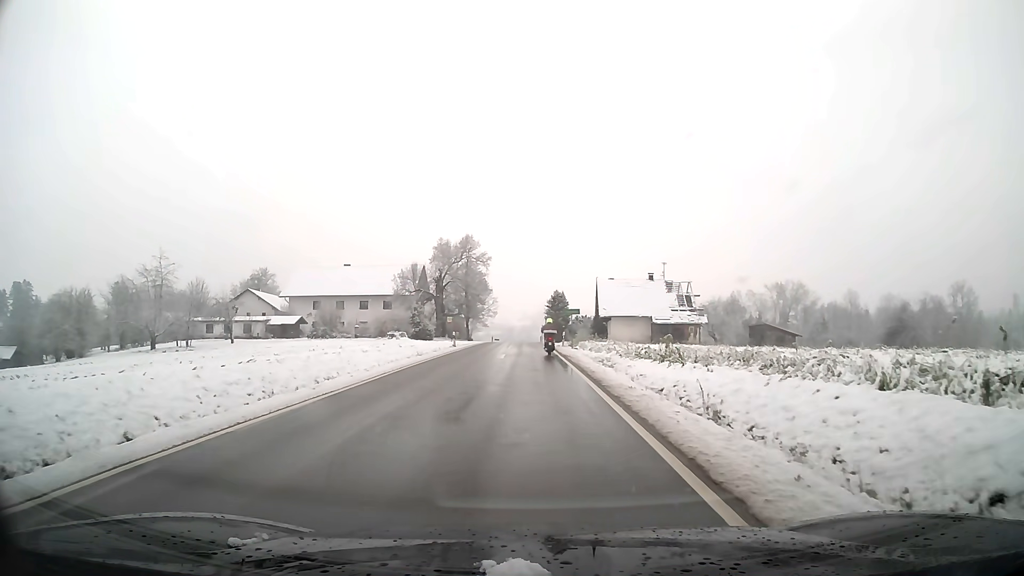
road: tertiary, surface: asphalt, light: Day
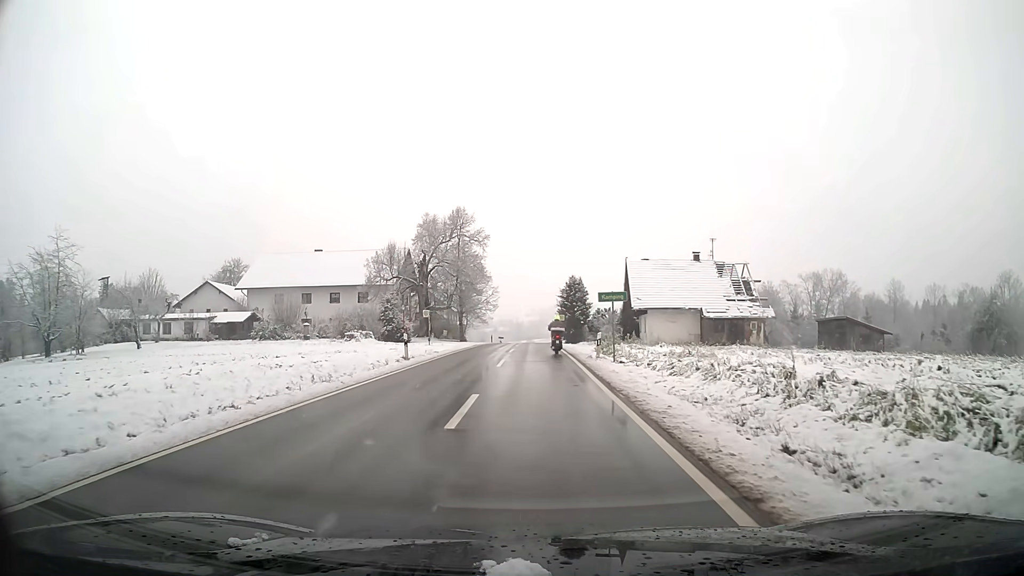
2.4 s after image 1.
(-0.1, +18.7) m; -1°
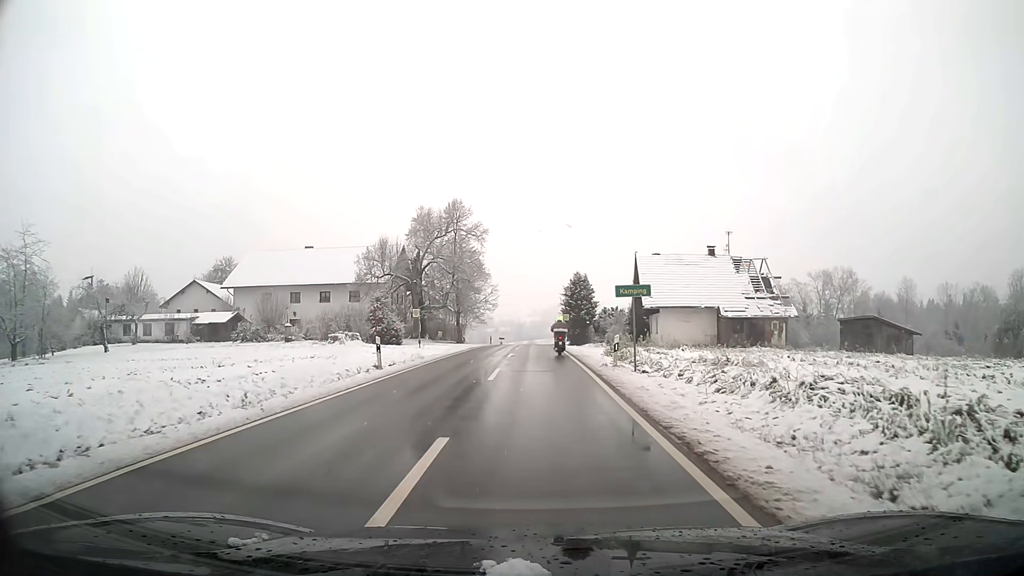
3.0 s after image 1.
(0.0, +4.7) m; 0°
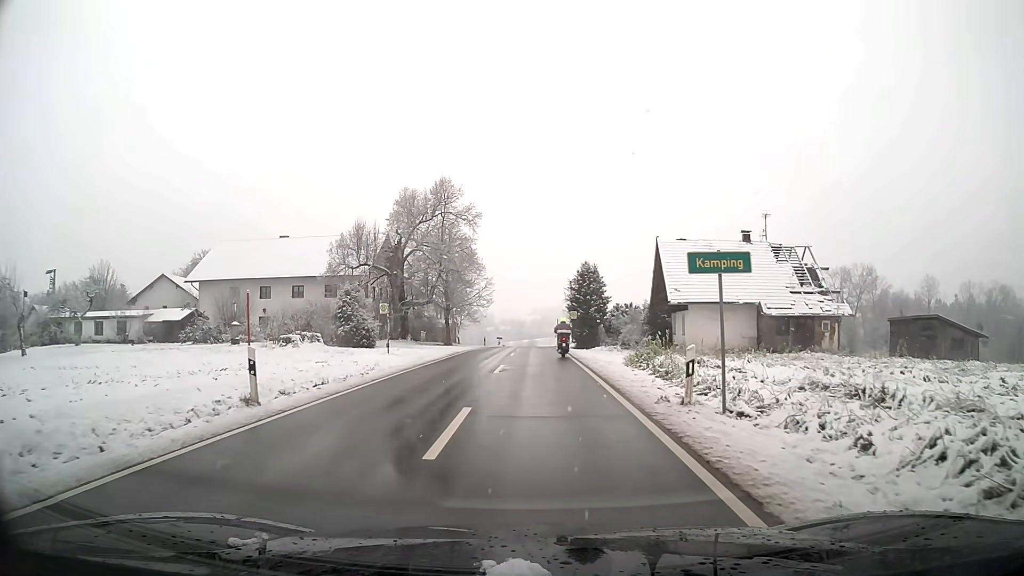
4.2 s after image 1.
(0.0, +9.3) m; 0°
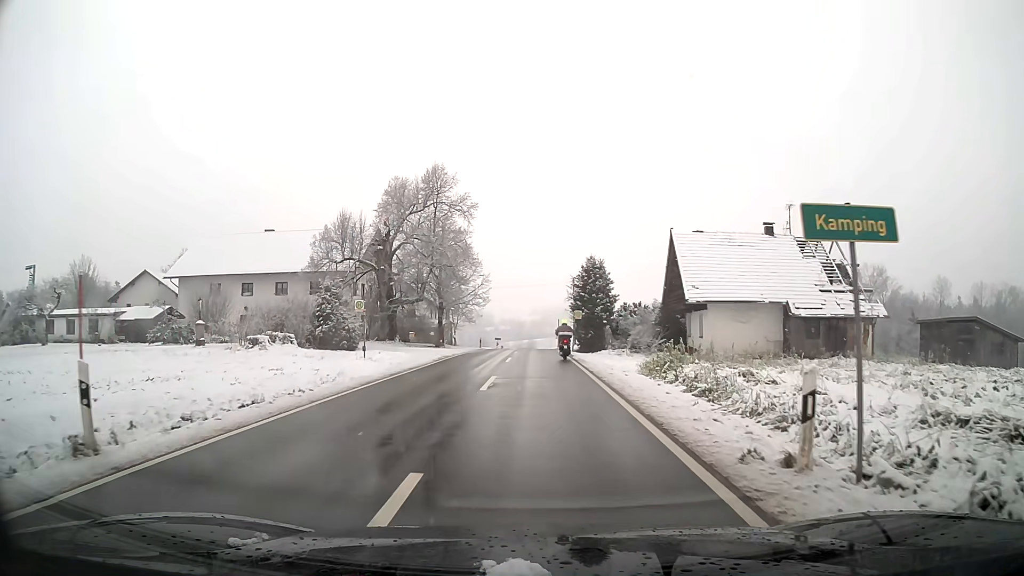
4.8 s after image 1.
(0.0, +4.6) m; 0°
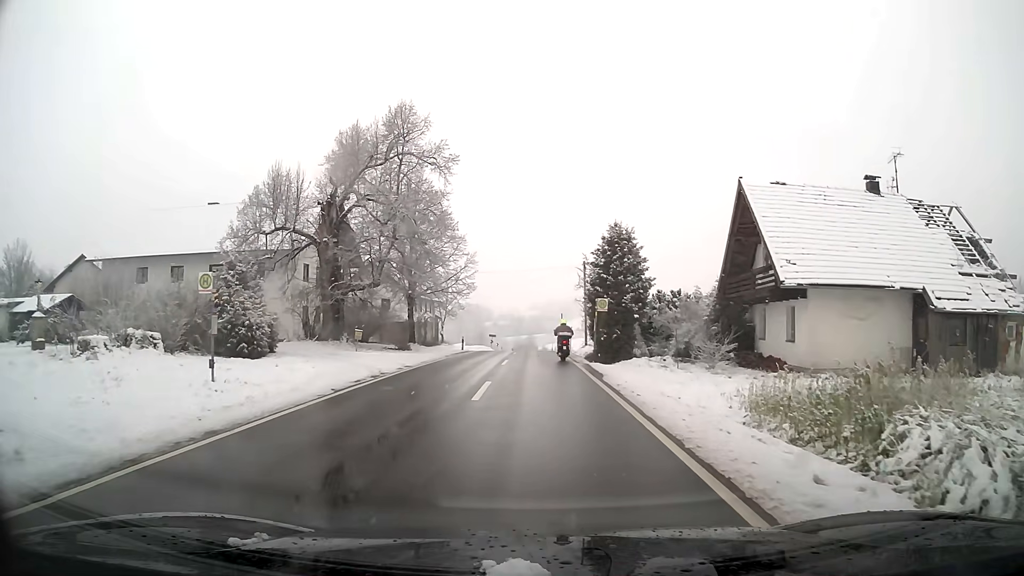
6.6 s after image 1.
(0.0, +14.0) m; 0°
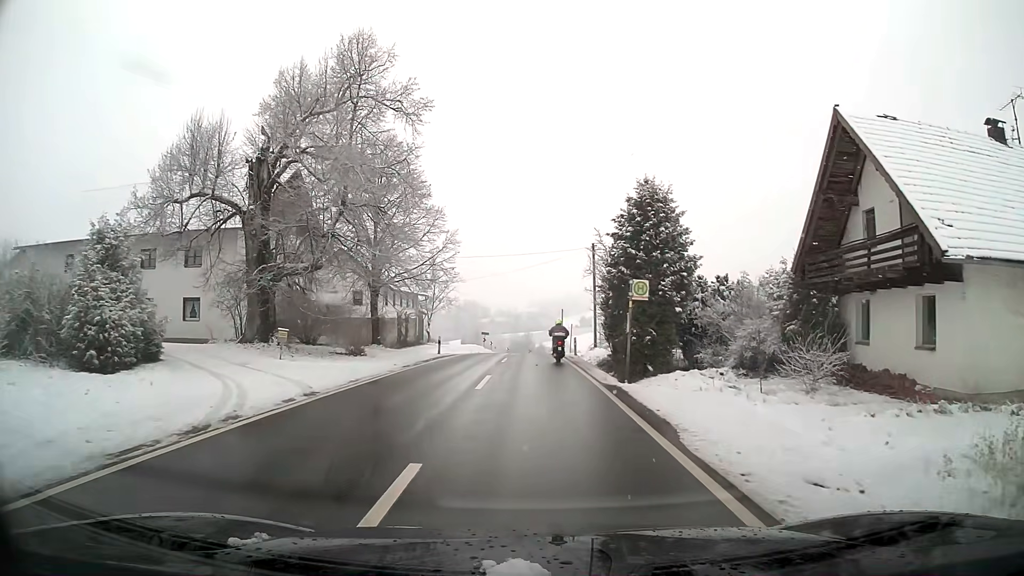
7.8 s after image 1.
(0.0, +9.7) m; 0°
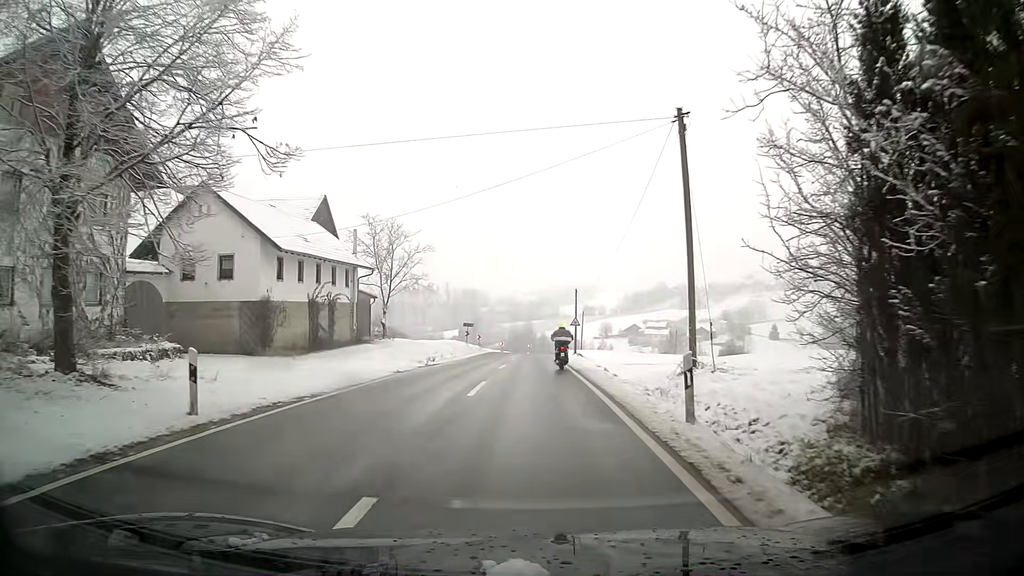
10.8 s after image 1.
(0.0, +25.0) m; 0°
